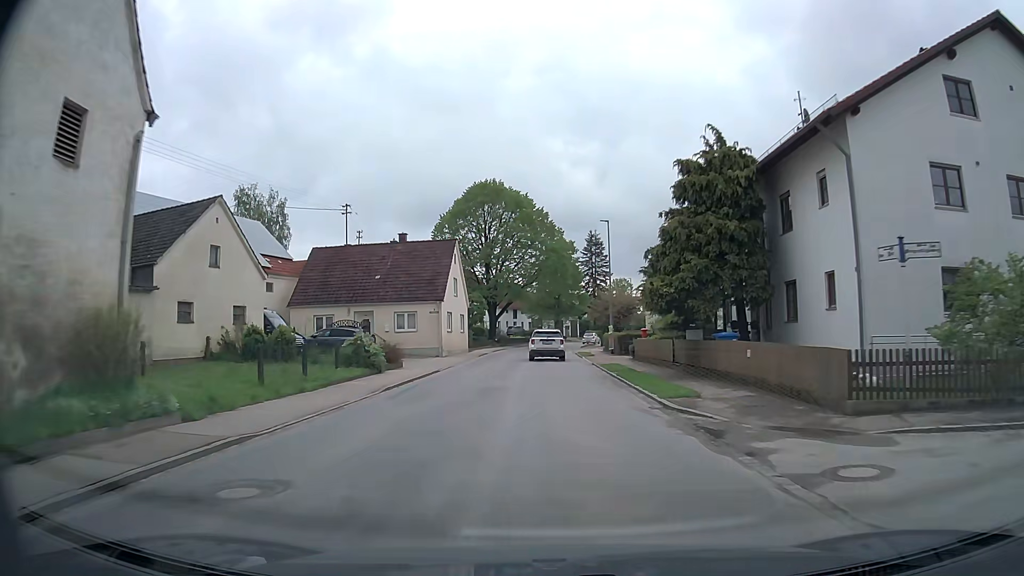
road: secondary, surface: asphalt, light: Day
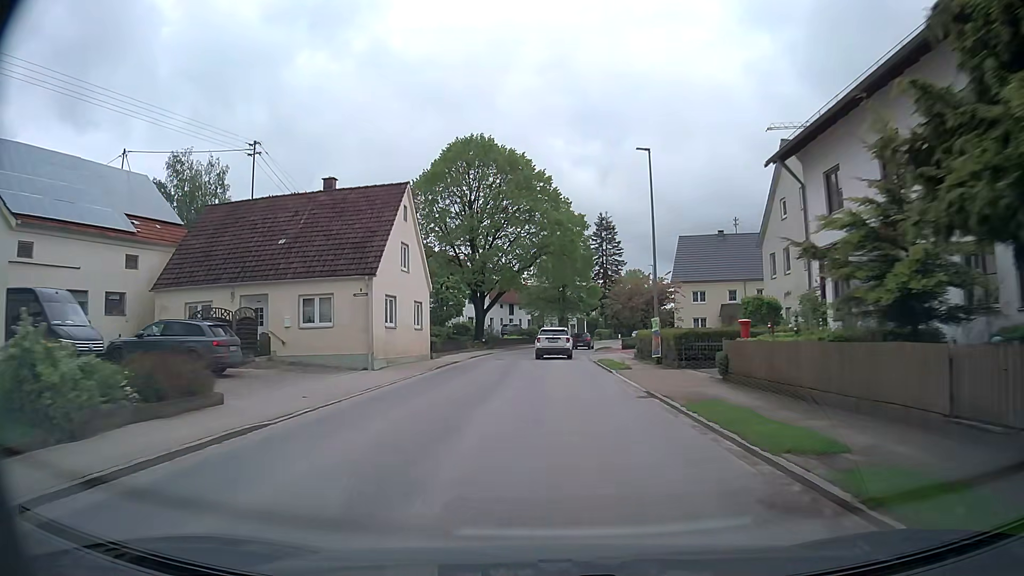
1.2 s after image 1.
(-0.1, +17.6) m; 0°
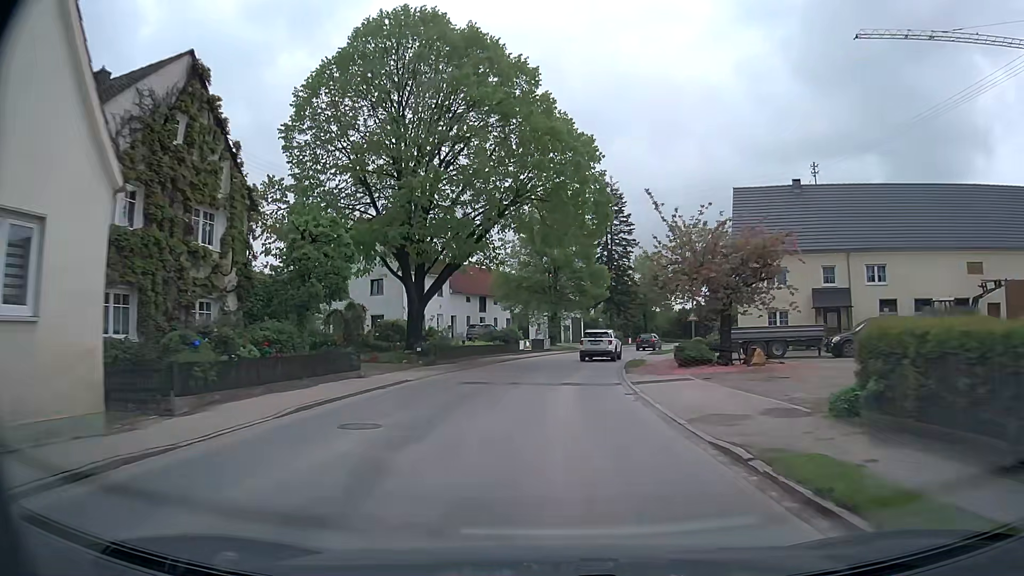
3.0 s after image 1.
(0.0, +25.7) m; +1°
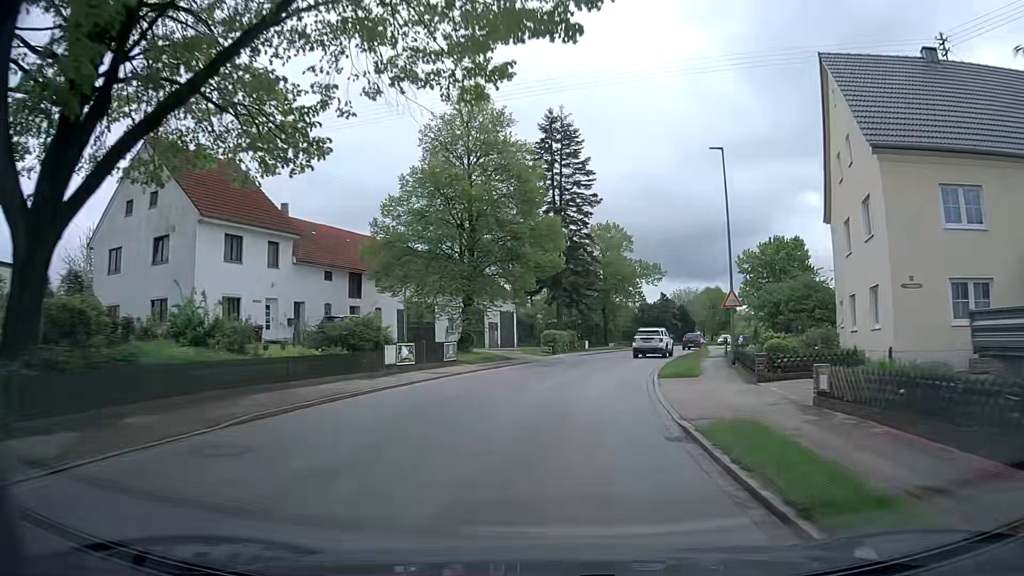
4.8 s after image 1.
(+0.9, +25.1) m; +5°
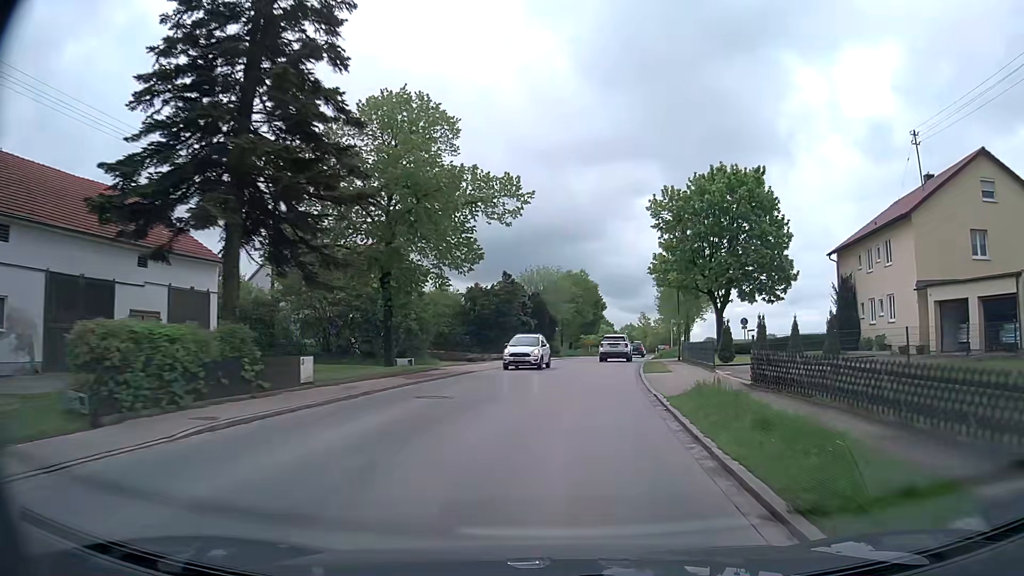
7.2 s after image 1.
(+4.4, +34.4) m; +14°
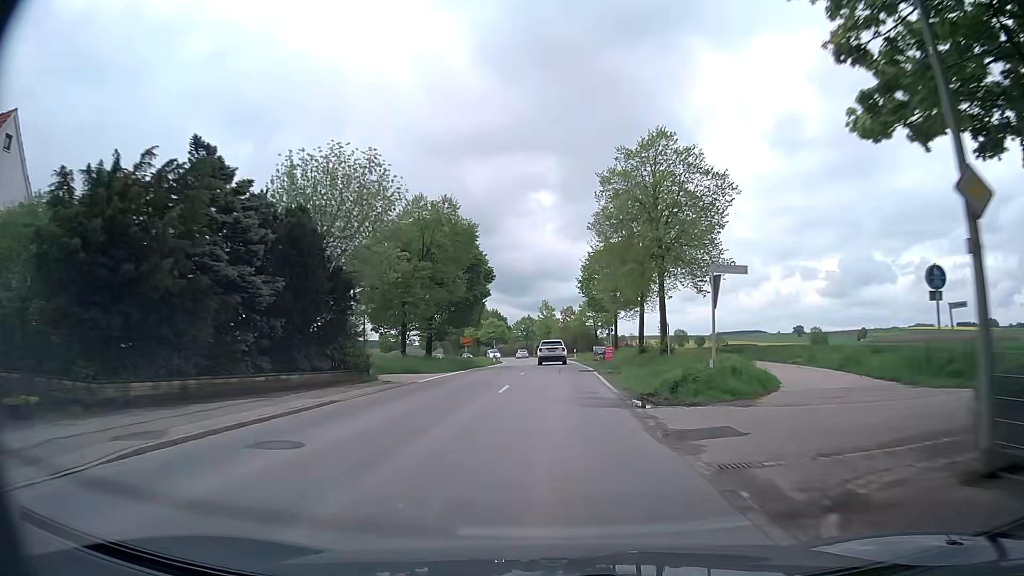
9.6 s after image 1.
(+3.8, +37.6) m; +9°
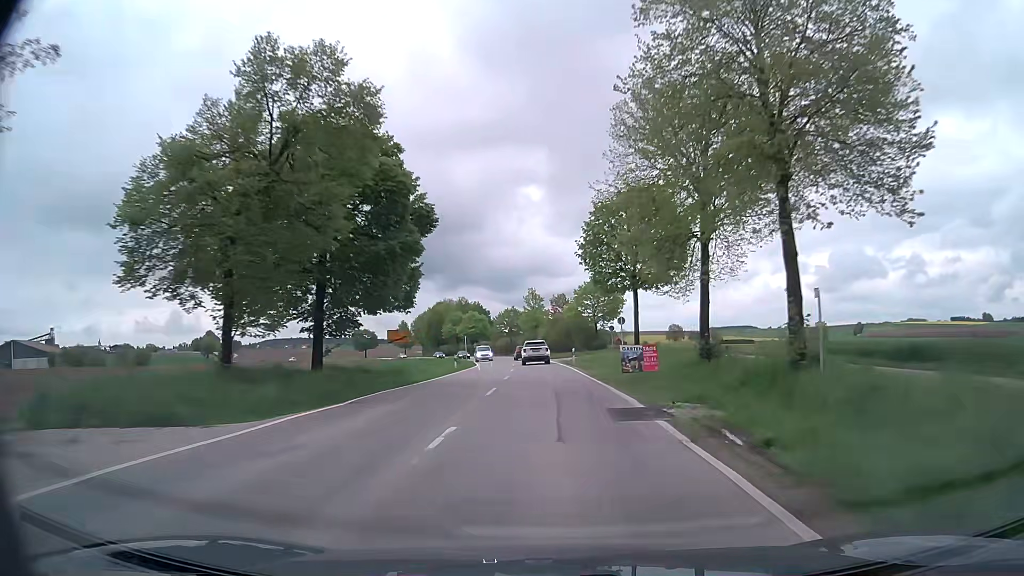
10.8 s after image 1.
(+0.3, +20.5) m; +1°
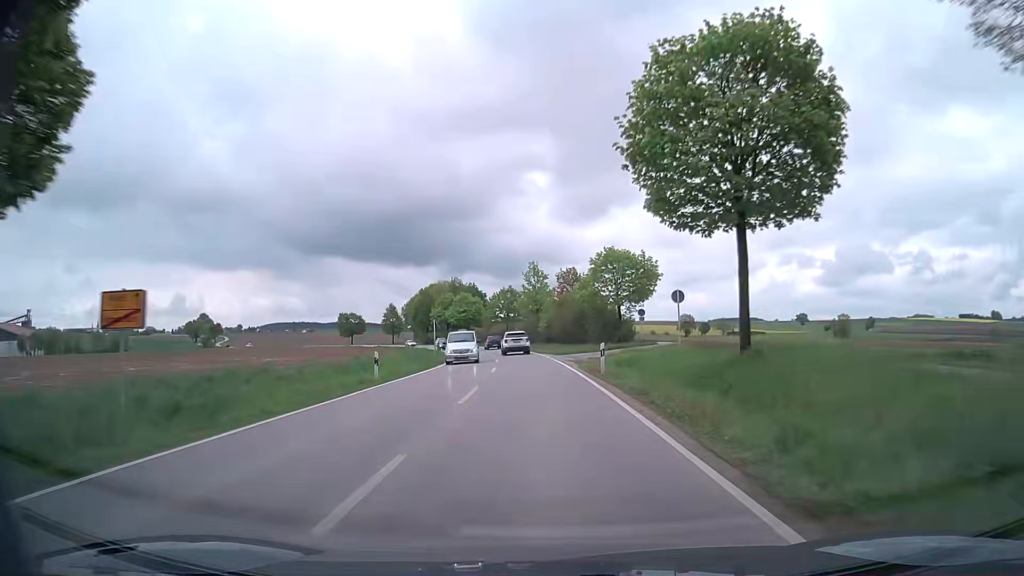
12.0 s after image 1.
(+0.1, +21.5) m; 0°
(0, +10) (0, +20) (-1, +30) (-1, +40) (-2, +50) (-4, +60) (-5, +70) (-7, +80) (-9, +89) (-12, +99) m
